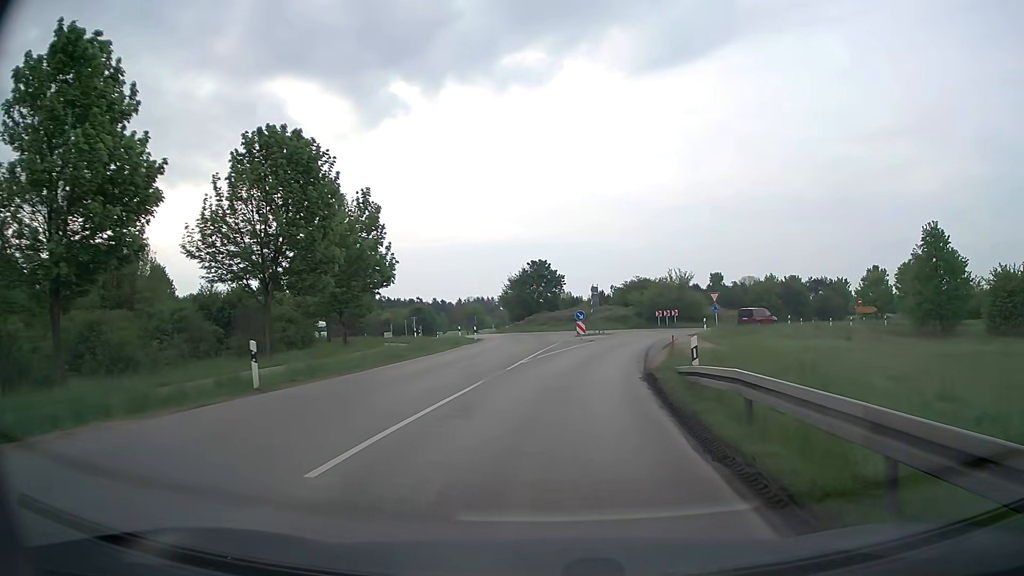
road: secondary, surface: asphalt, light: Day
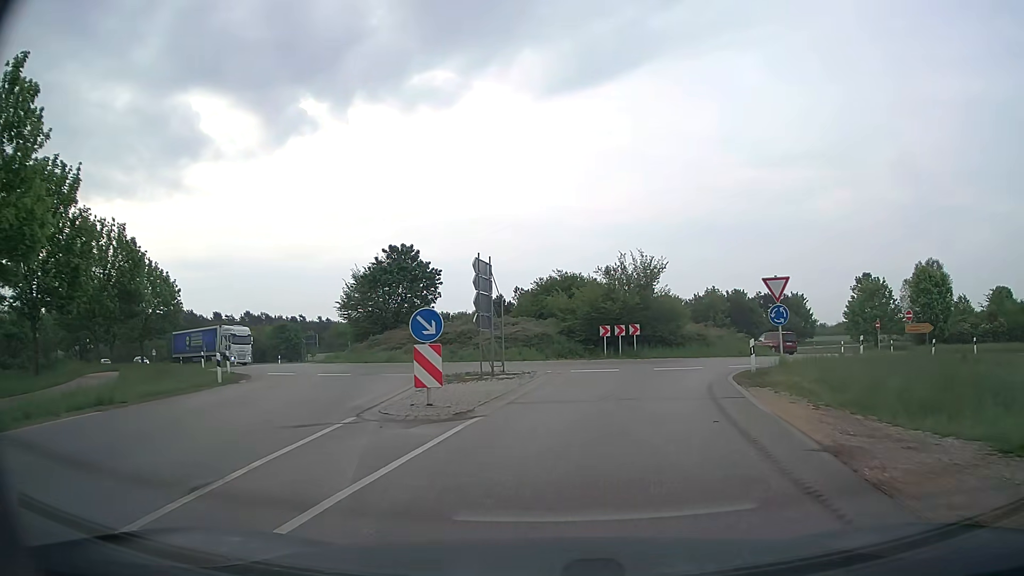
(+2.0, +28.1) m; +8°
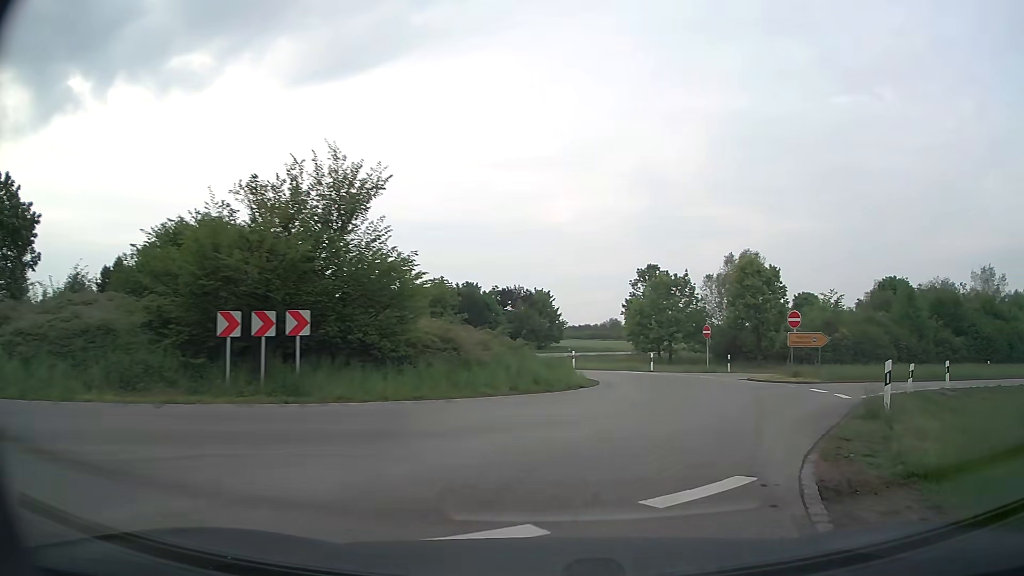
(+3.0, +19.5) m; +24°
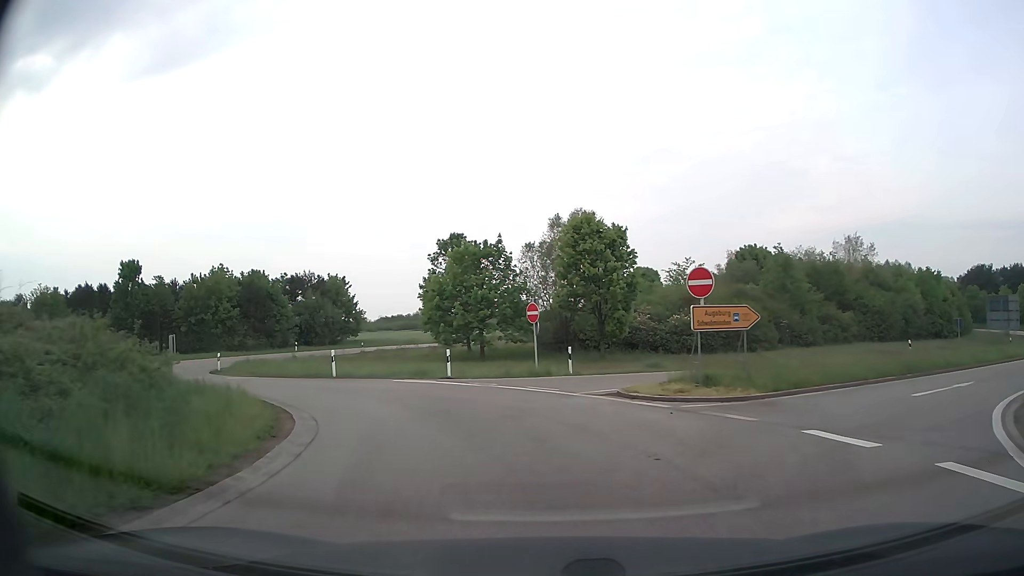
(+2.5, +13.4) m; +17°
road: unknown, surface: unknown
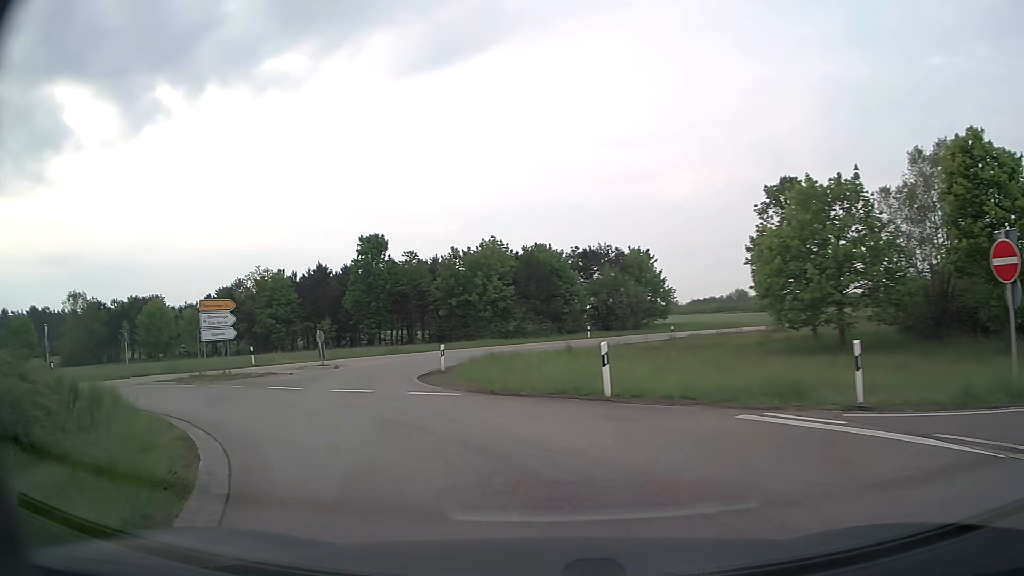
(-3.0, +13.6) m; -28°
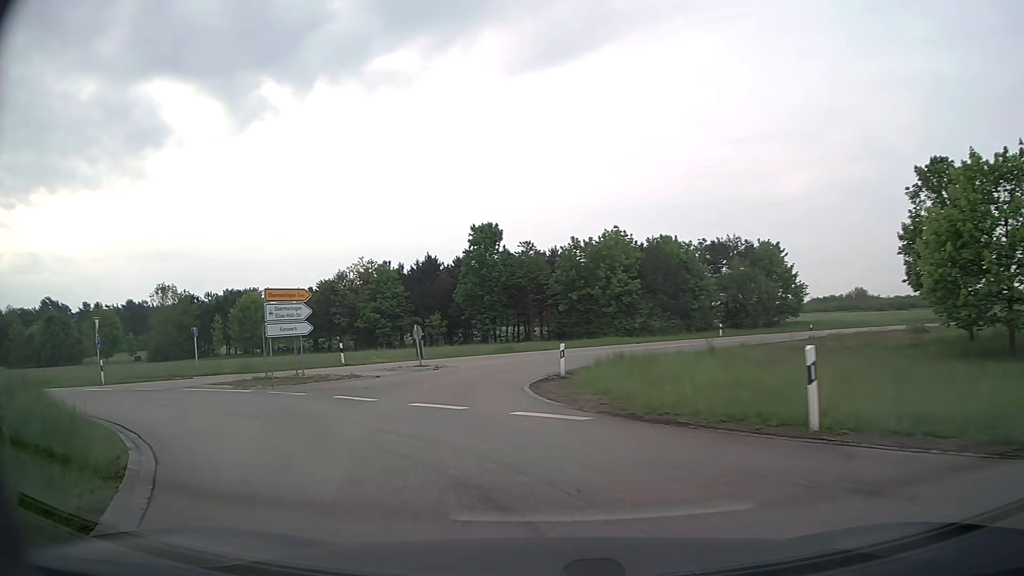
(-0.4, +4.7) m; -10°
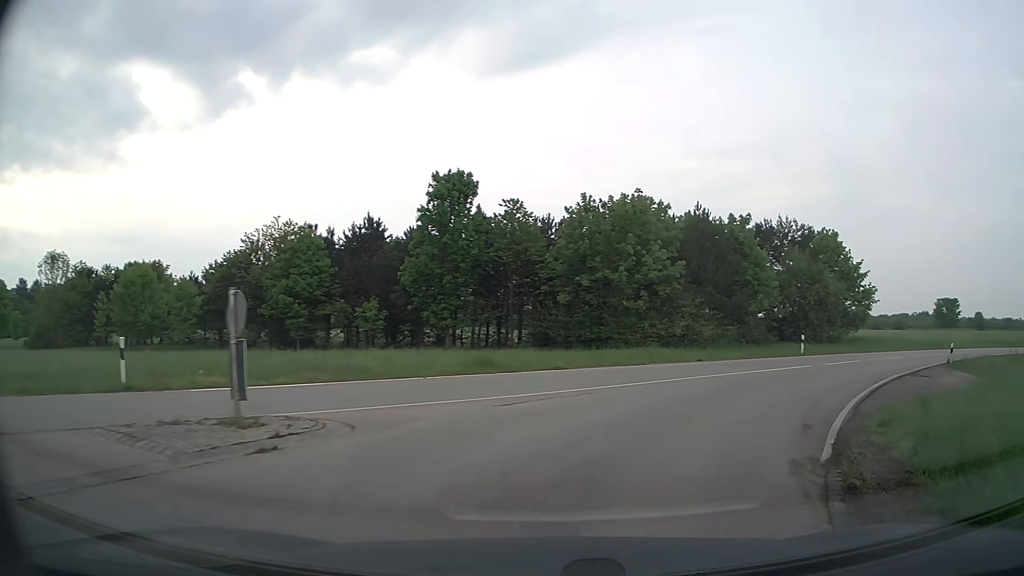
(-1.7, +19.4) m; +5°
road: secondary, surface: asphalt
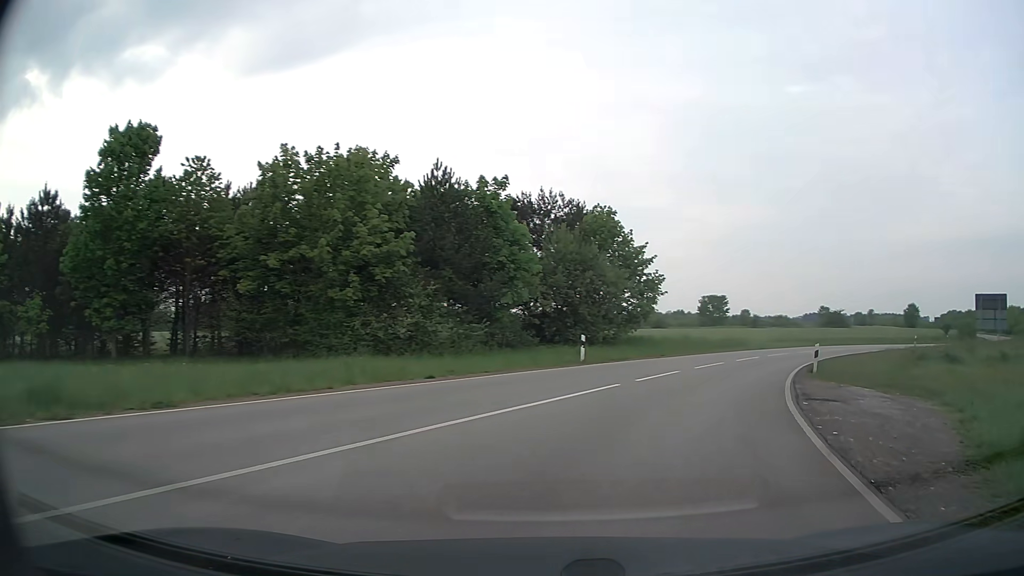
(+1.8, +10.4) m; +21°
(+2, +10) (+5, +19) (+10, +28) (+16, +36) (+22, +44) (+29, +51) (+37, +57) (+45, +63) (+53, +69) (+61, +75) m
